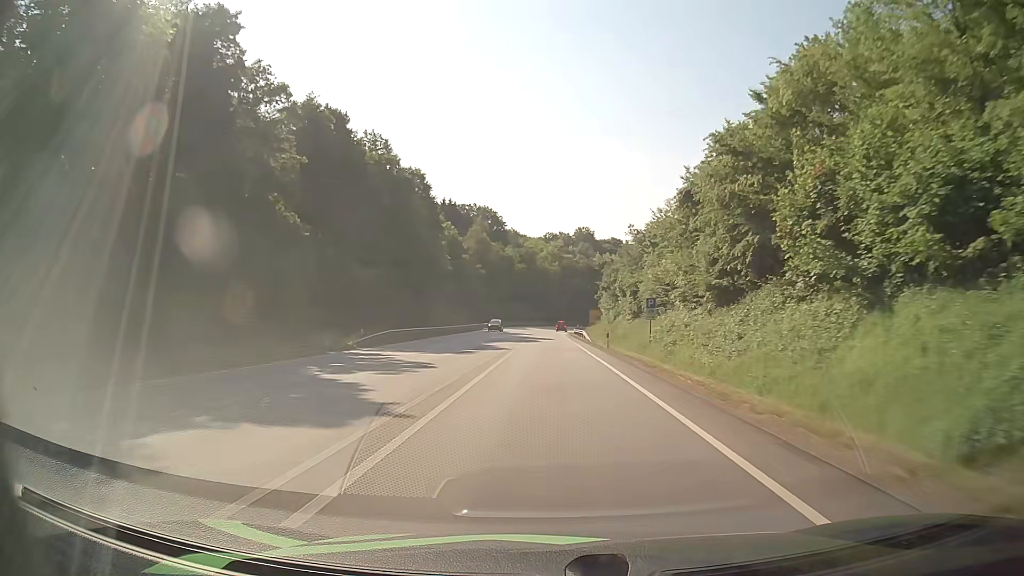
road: primary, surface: asphalt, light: Day
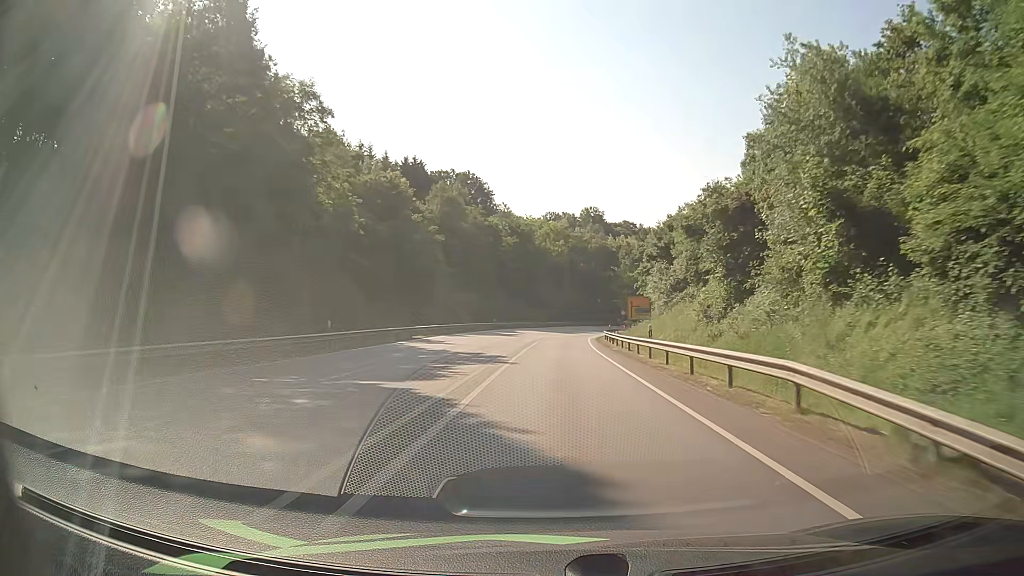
(-0.1, +53.5) m; 0°
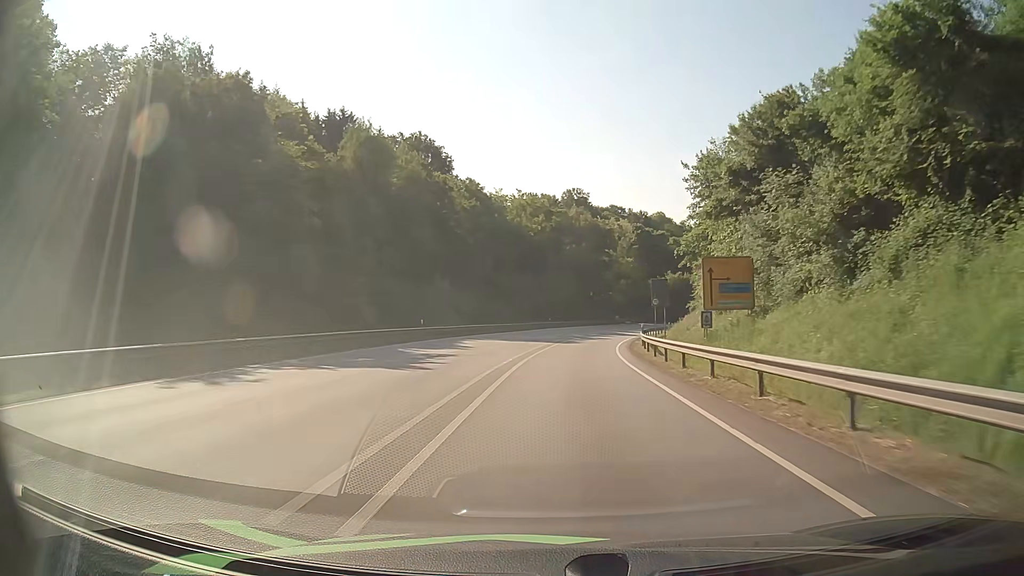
(+0.2, +37.8) m; +1°
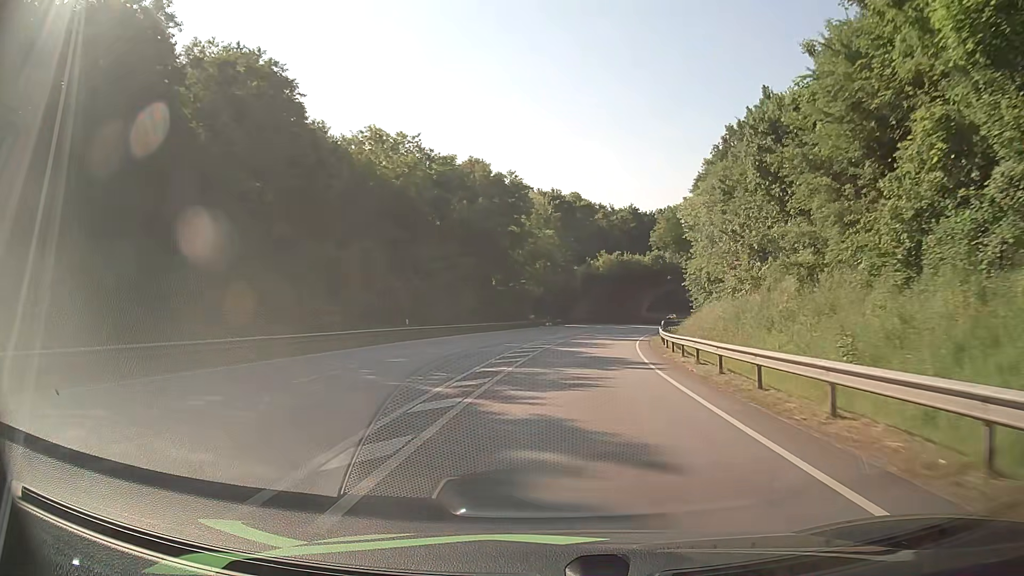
(+2.7, +47.3) m; +8°
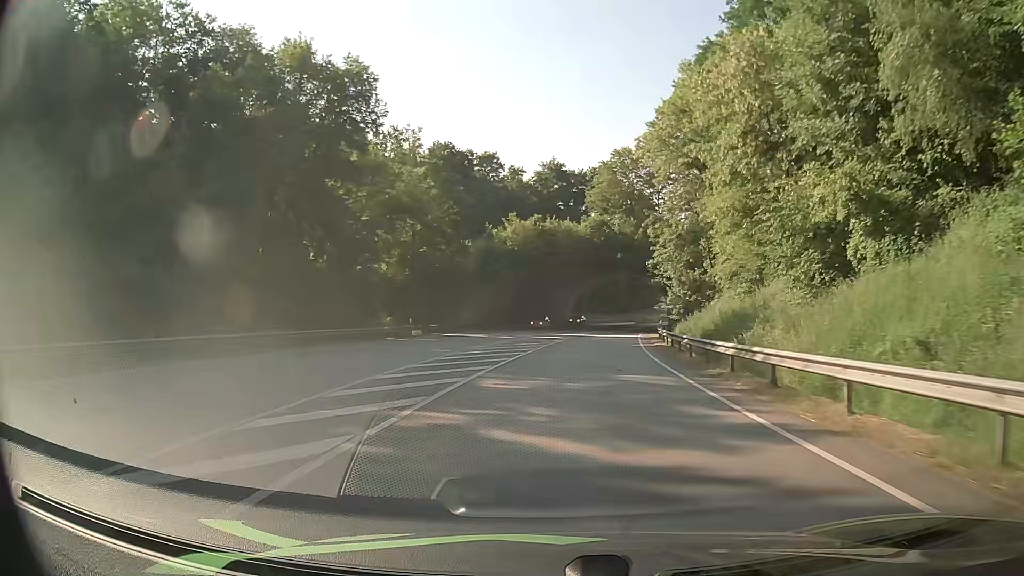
(+3.2, +44.0) m; +8°
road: primary_link
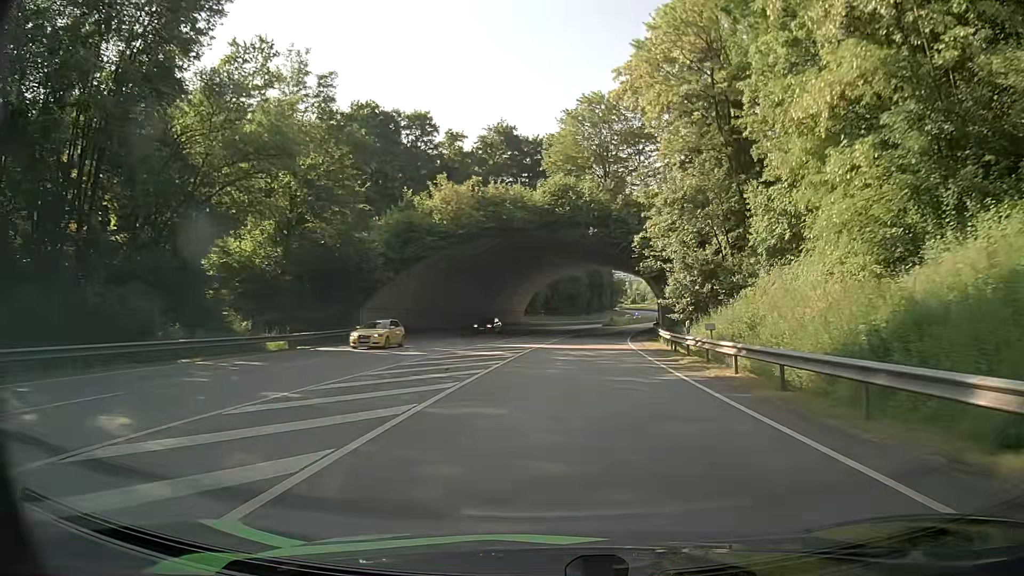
(+0.7, +20.9) m; +4°
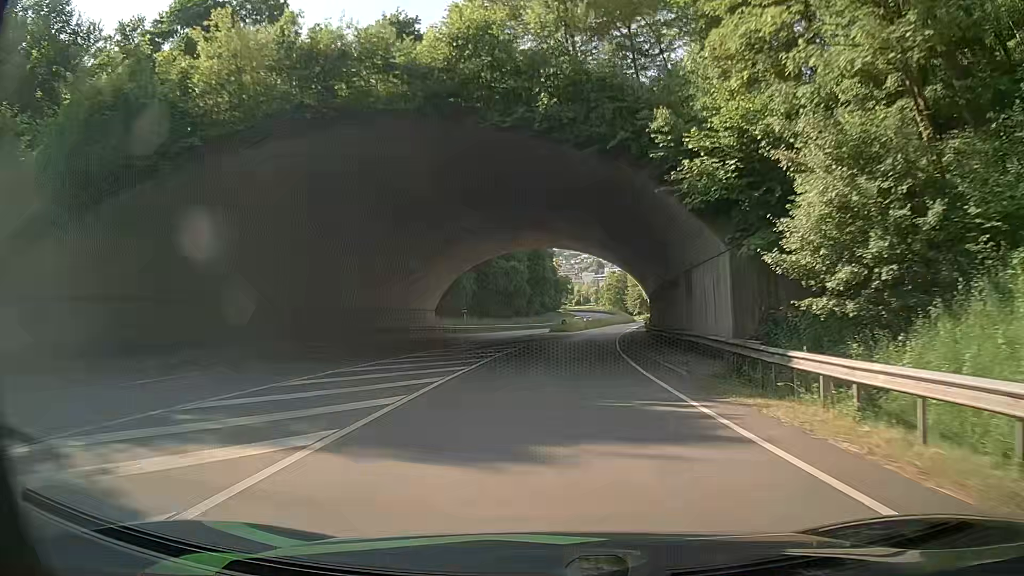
(+1.4, +30.6) m; +5°
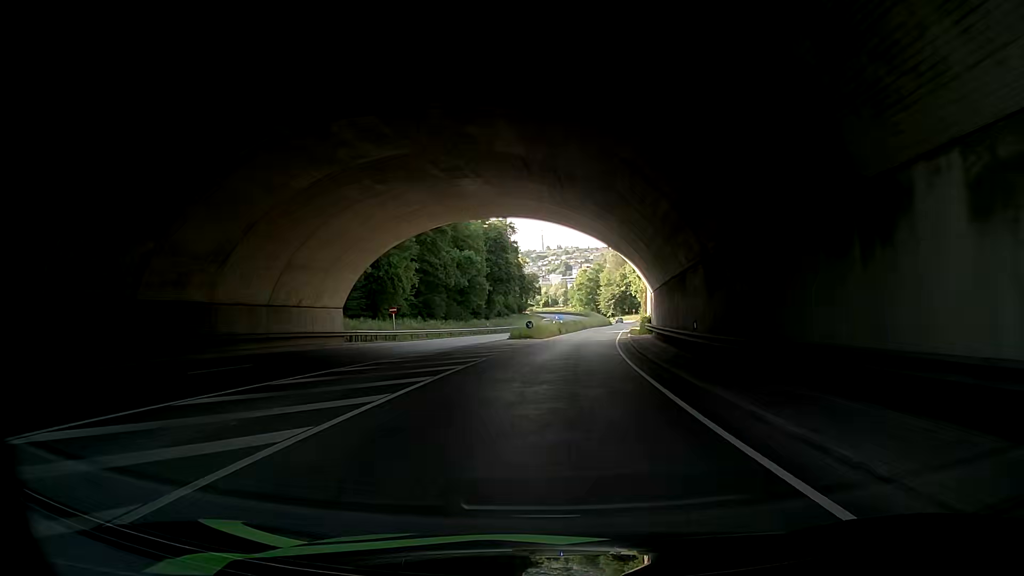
(+0.5, +20.0) m; +3°
(0, +10) (+1, +20) (+1, +30) (+2, +40) (+3, +50) (+4, +60) (+5, +70) (+6, +80) (+8, +90) (+10, +99) m
